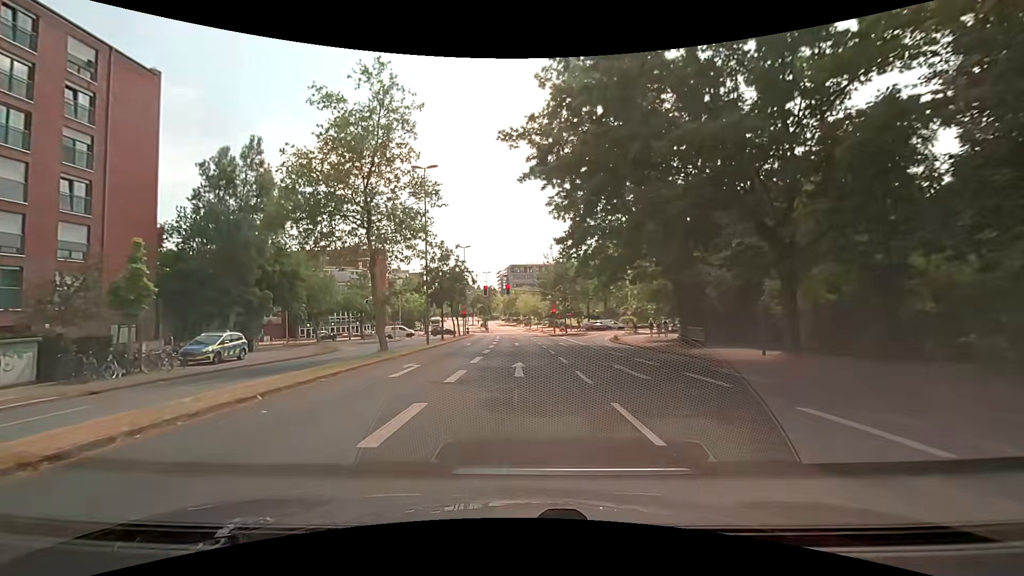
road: unclassified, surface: asphalt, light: Day
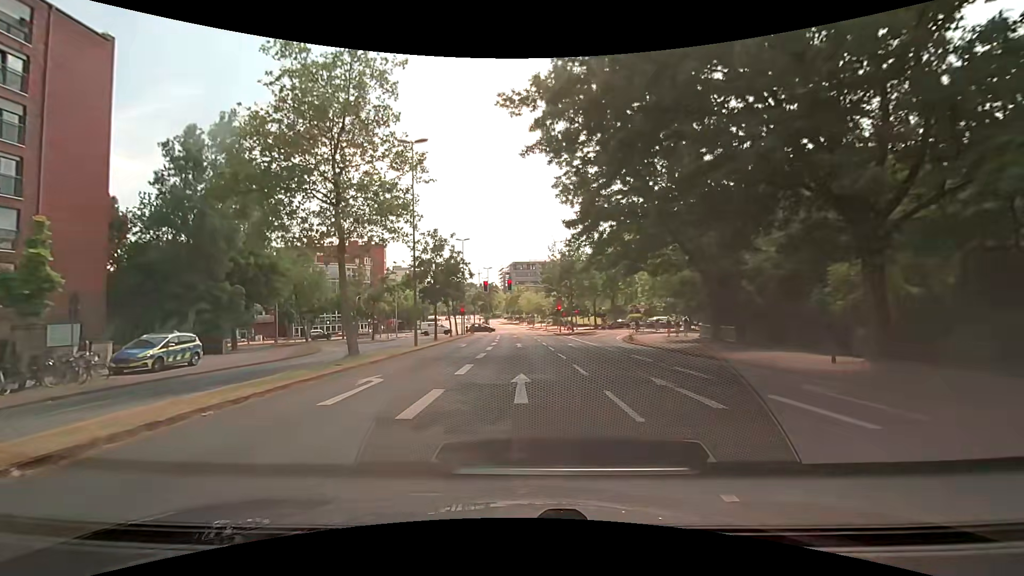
(-0.2, +4.7) m; -2°
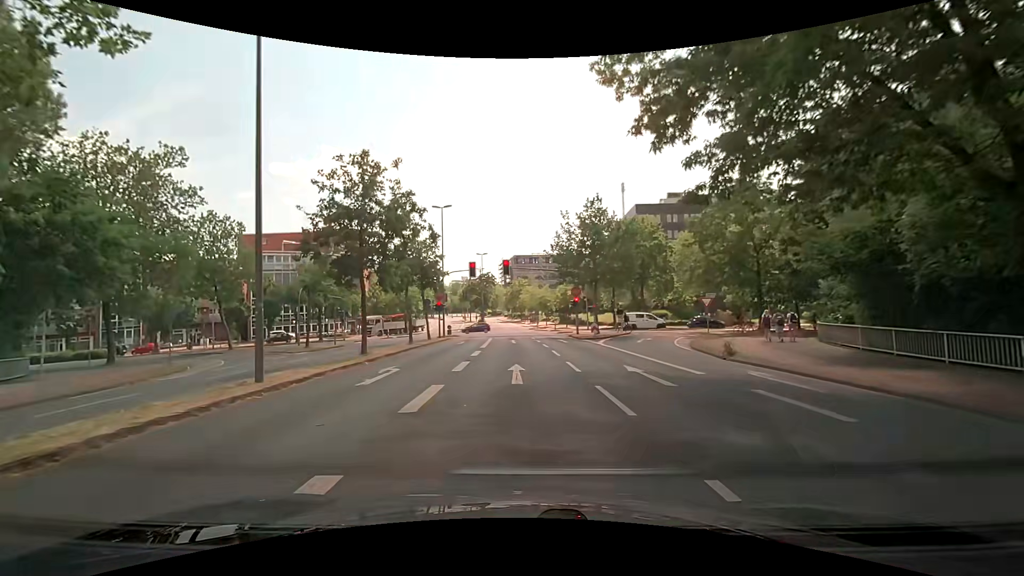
(0.0, +17.5) m; -1°
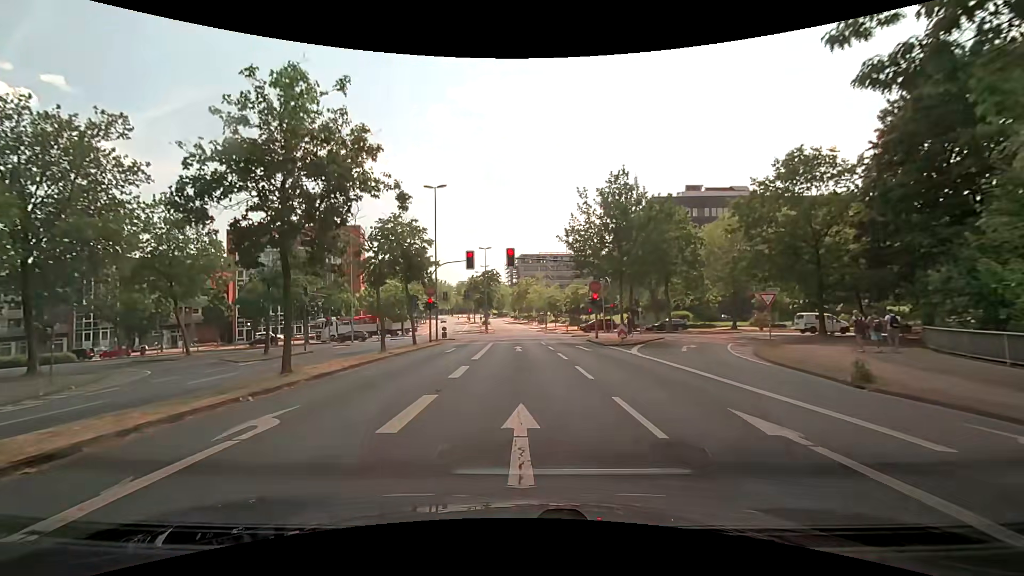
(+0.1, +7.3) m; 0°
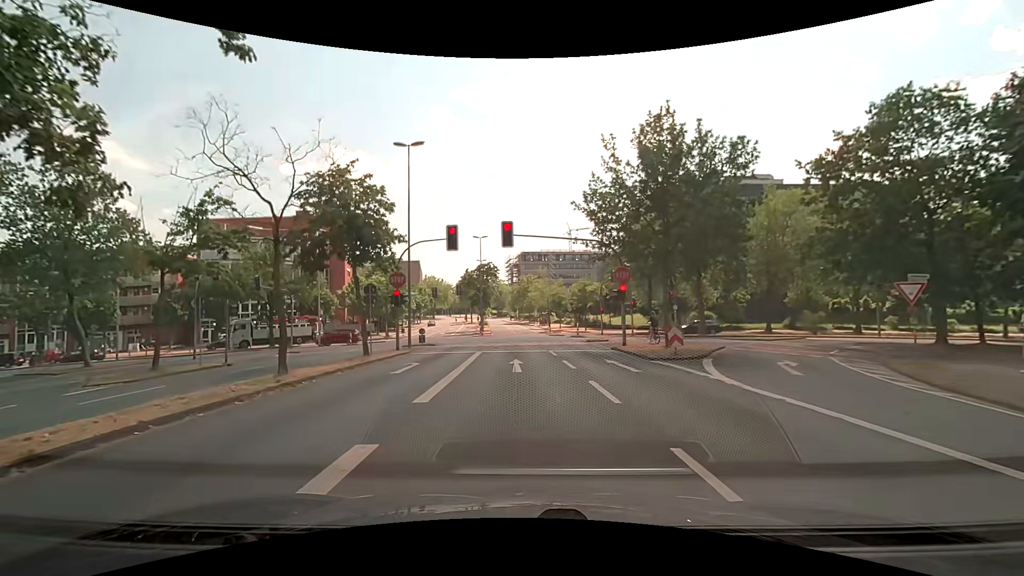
(0.0, +9.5) m; -1°
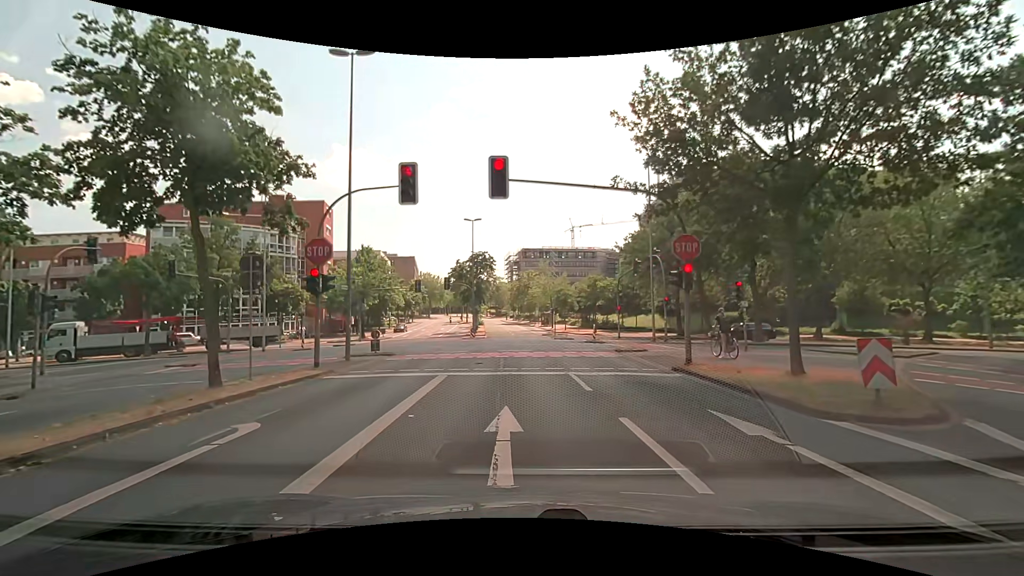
(+0.2, +10.2) m; +1°
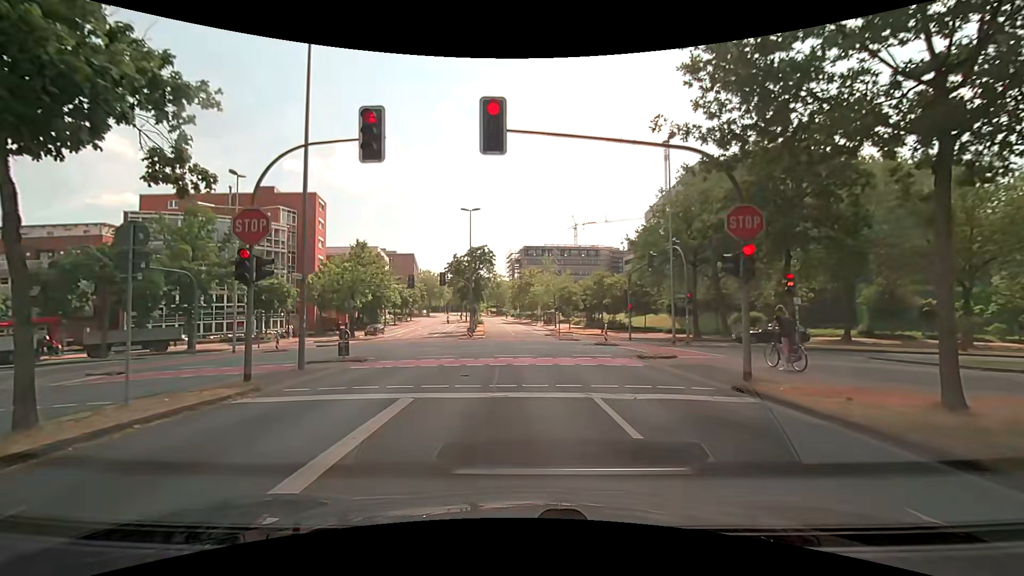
(0.0, +4.1) m; 0°
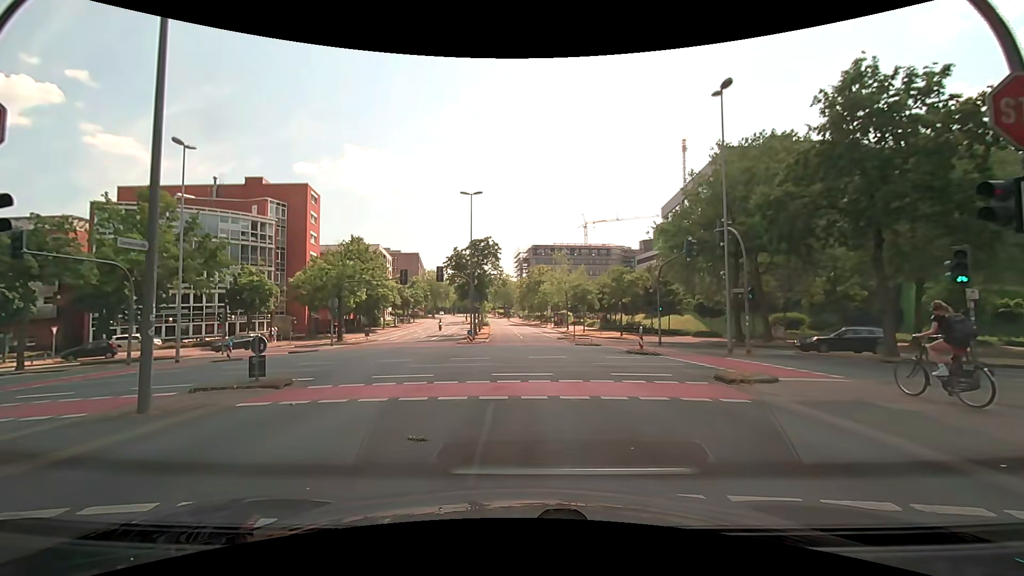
(0.0, +6.6) m; 0°
(0, +10) (-1, +20) (-1, +30) (-2, +40) (-2, +50) (-3, +60) (-4, +70) (-5, +80) (-6, +90) (-7, +100) m
